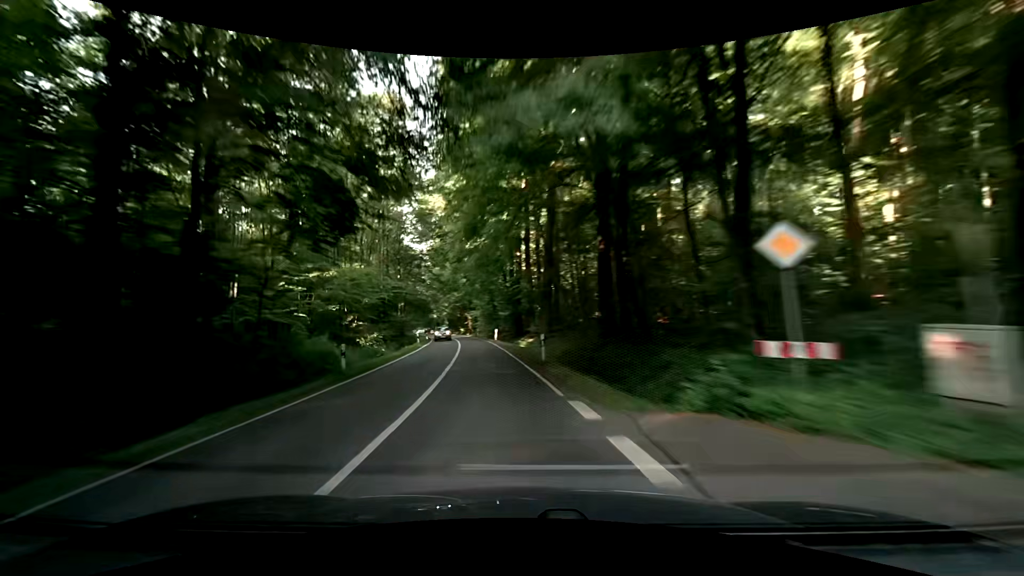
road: secondary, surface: asphalt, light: Day
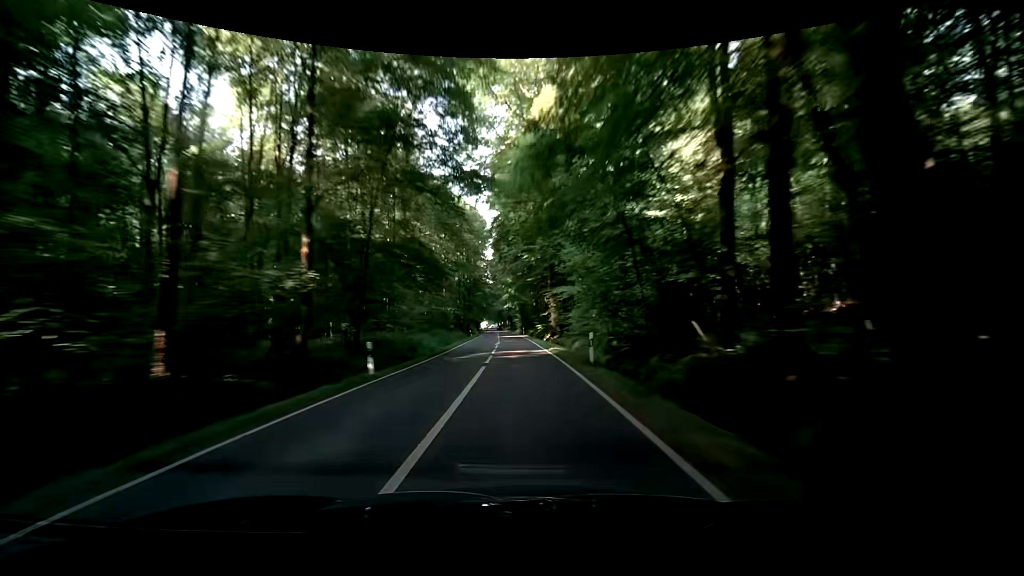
(-6.1, +51.7) m; -11°
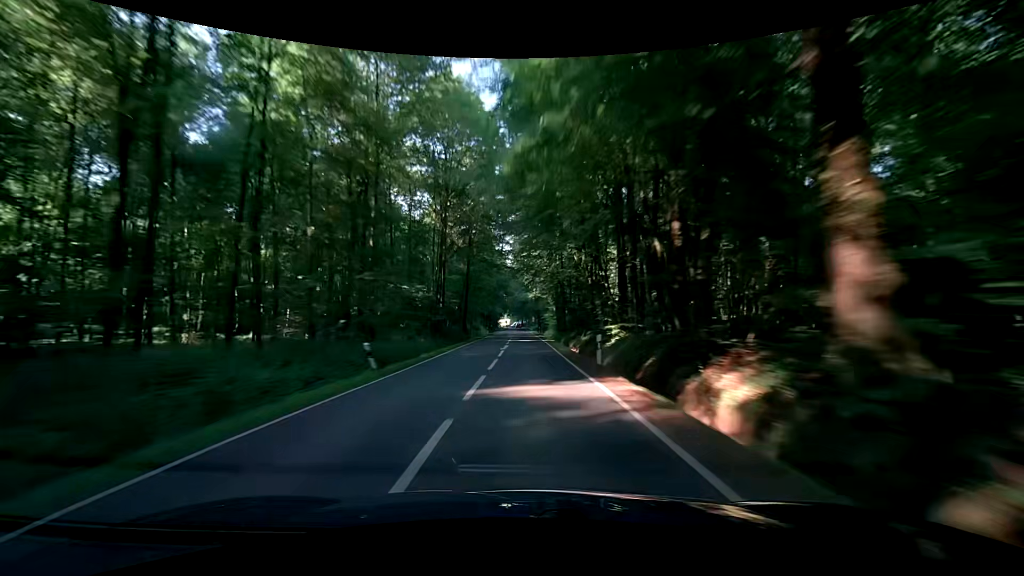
(-1.3, +50.3) m; -3°
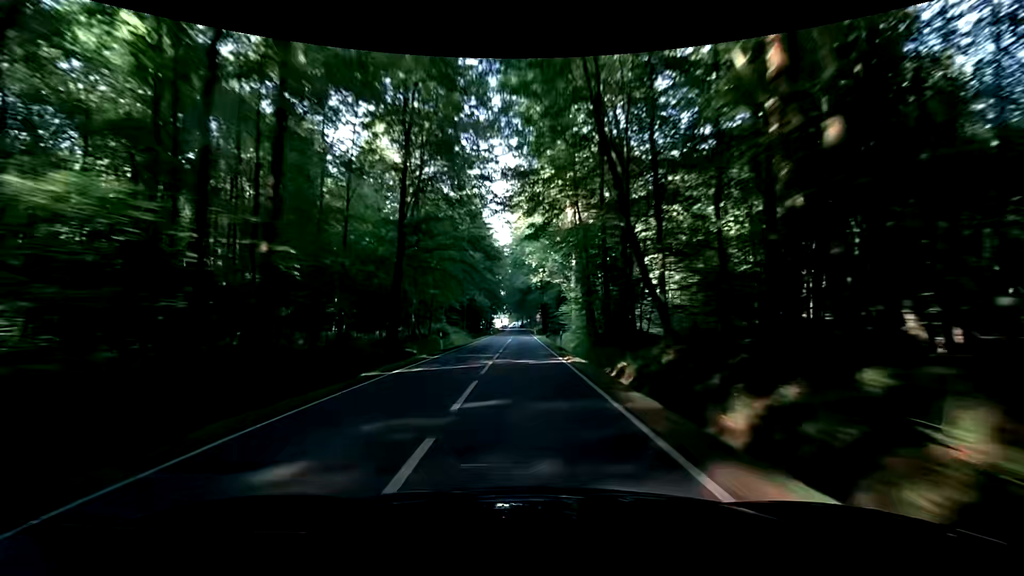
(+0.2, +36.7) m; -1°
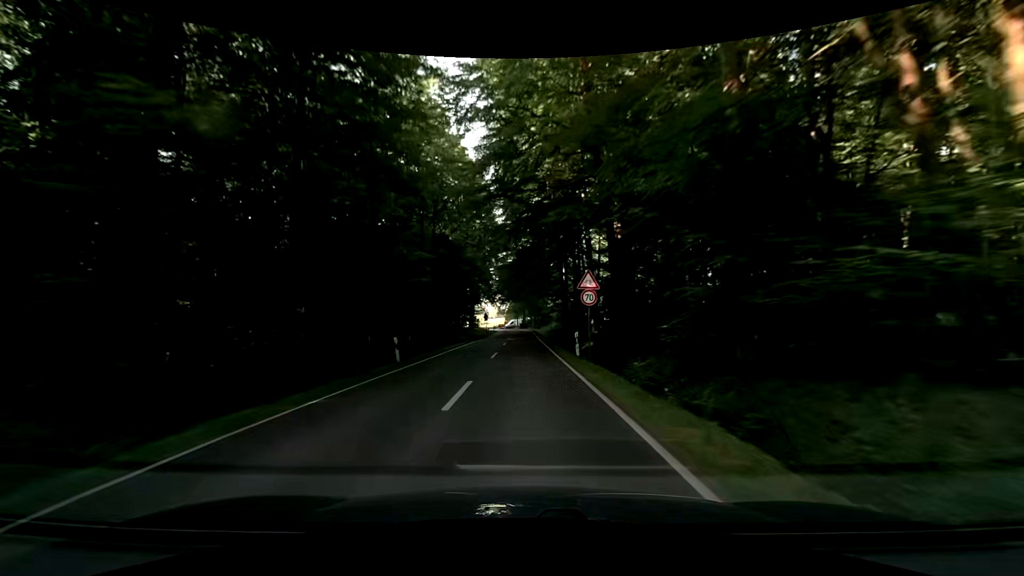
(0.0, +59.7) m; 0°
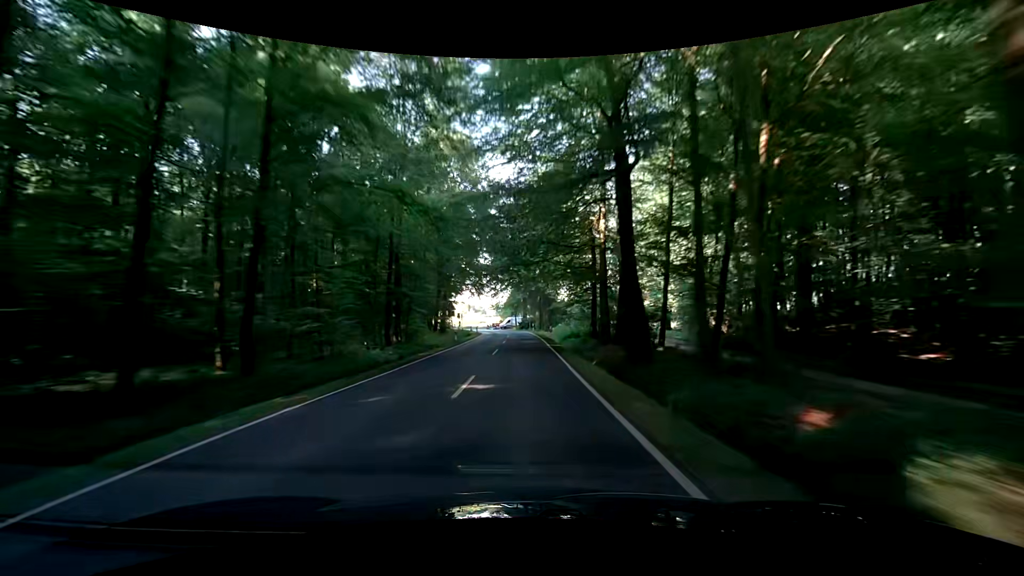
(-0.3, +34.8) m; 0°
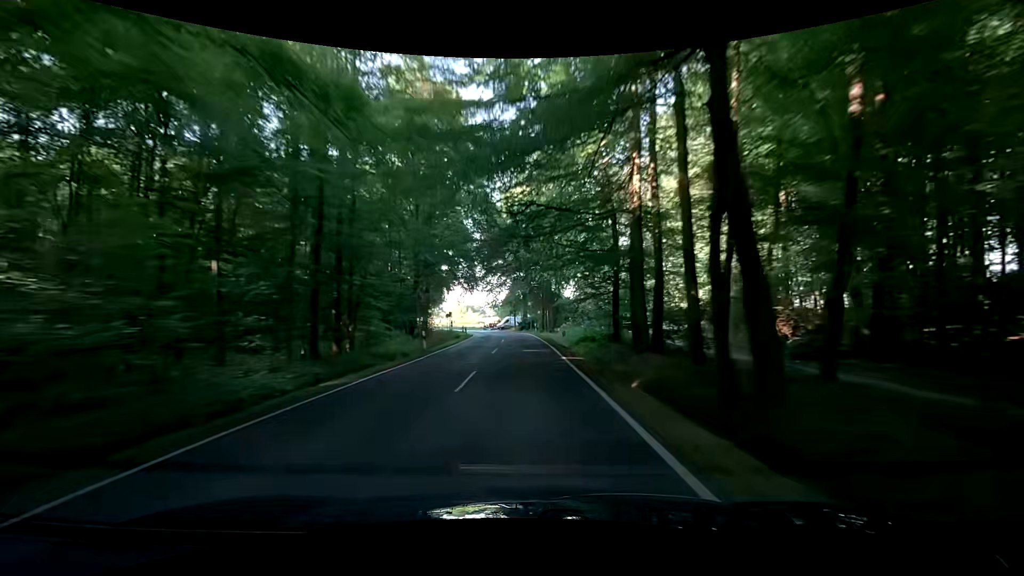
(+0.1, +11.5) m; +1°
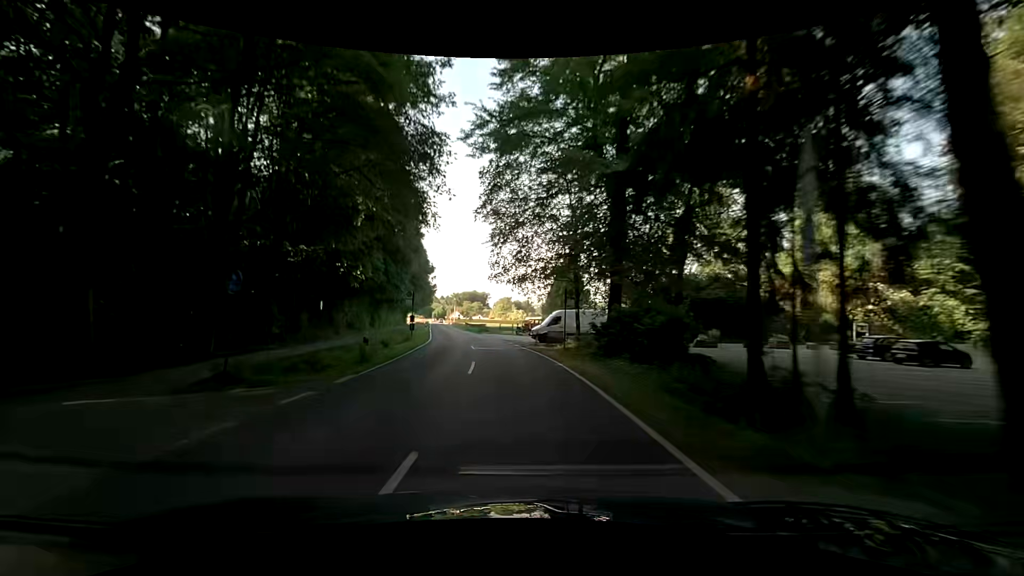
(-2.0, +55.9) m; -6°
(0, +10) (-1, +20) (-2, +30) (-3, +40) (-5, +50) (-7, +60) (-9, +69) (-11, +79) (-13, +89) (-15, +99) m
